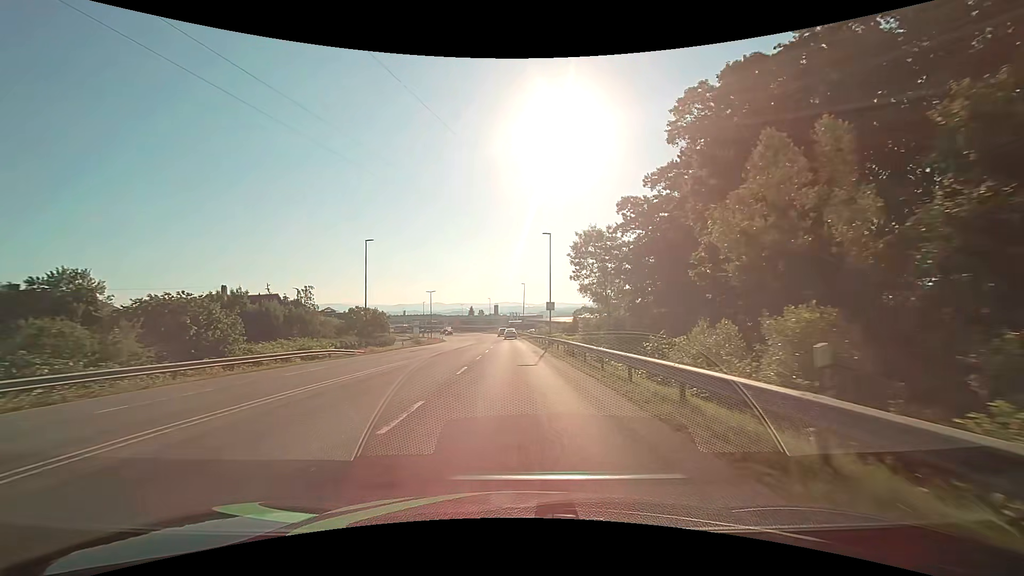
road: secondary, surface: asphalt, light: Day
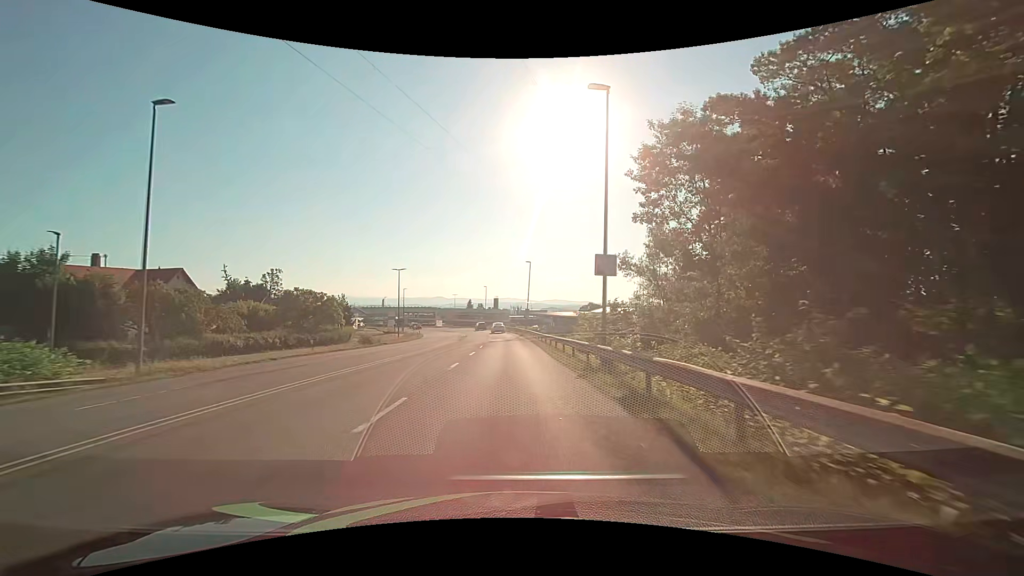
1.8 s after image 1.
(0.0, +26.9) m; 0°
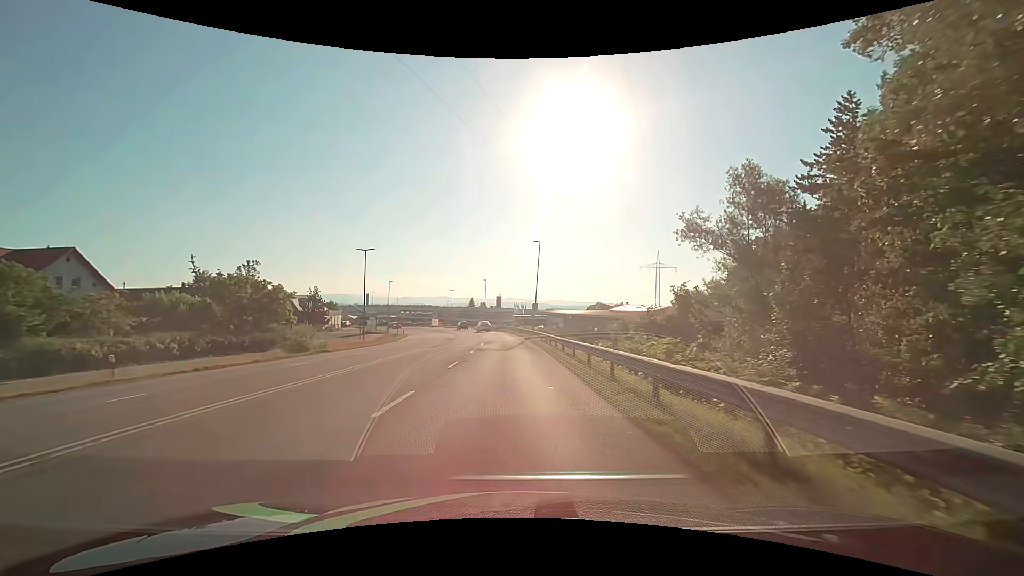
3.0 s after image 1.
(-0.2, +16.8) m; -1°
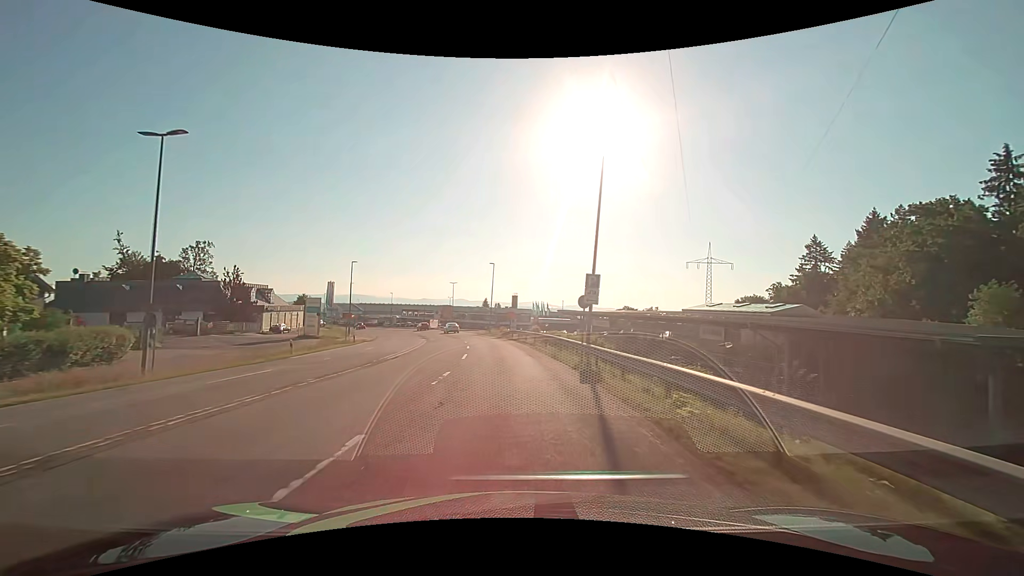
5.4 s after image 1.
(-0.4, +31.7) m; -2°
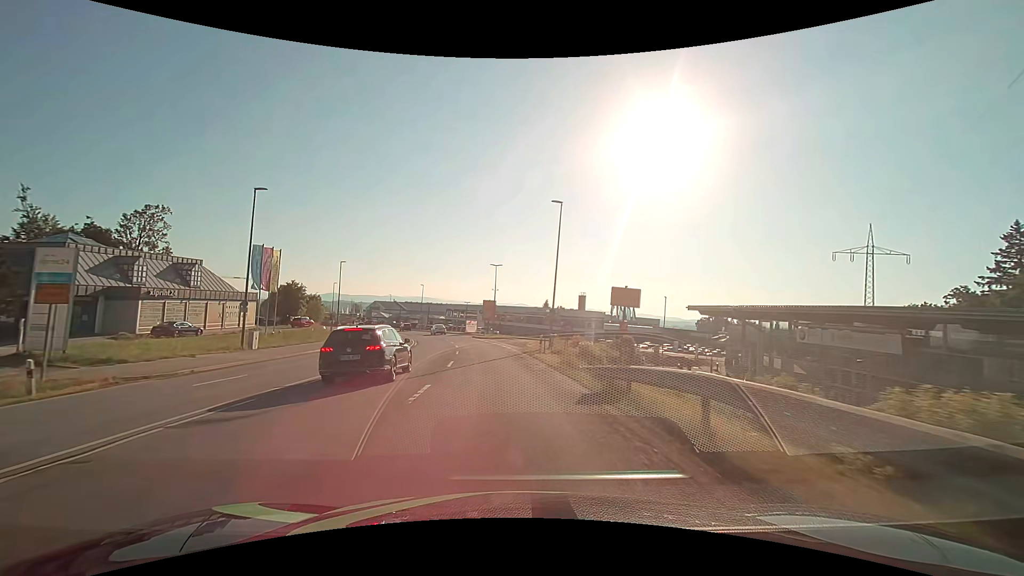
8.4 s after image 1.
(-2.0, +38.5) m; -7°
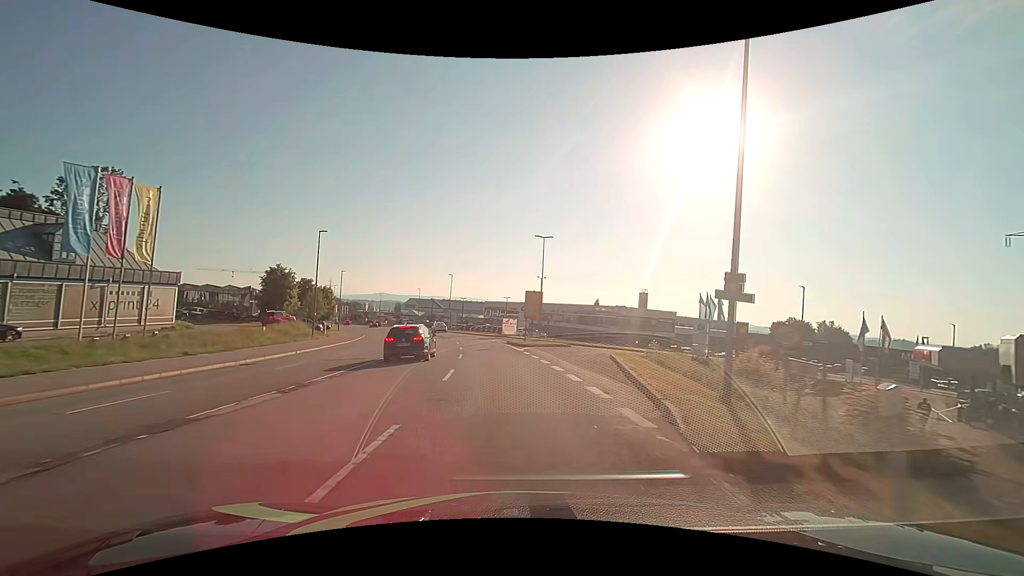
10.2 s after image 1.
(-1.1, +23.0) m; -5°
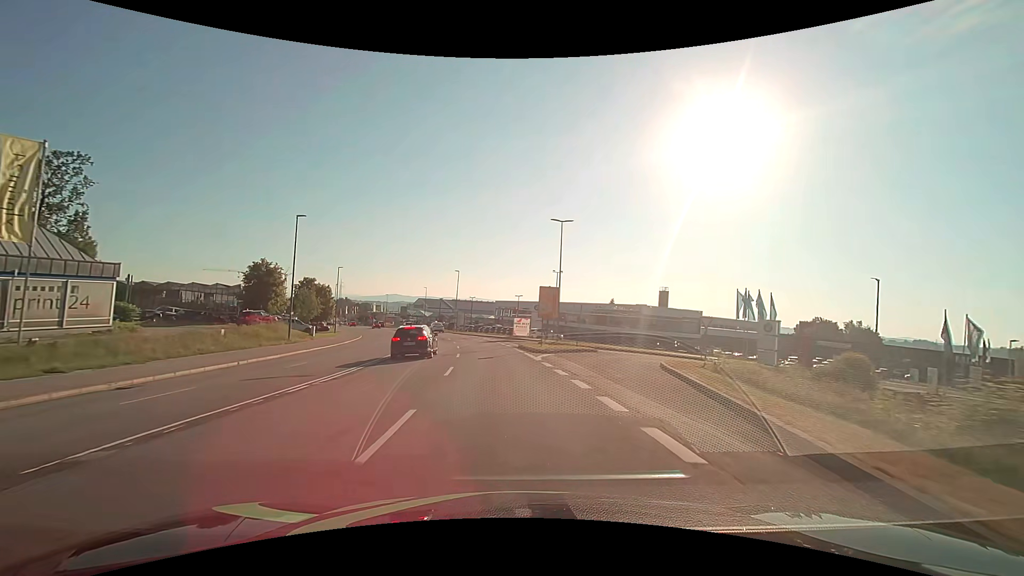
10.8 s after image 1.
(-0.1, +7.7) m; -1°
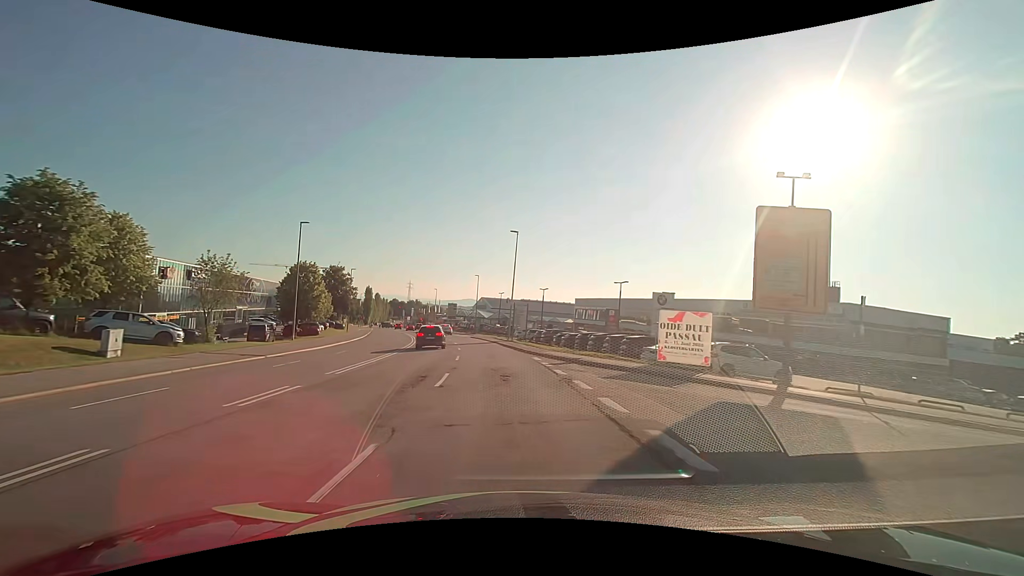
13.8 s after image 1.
(-2.8, +38.1) m; -9°
(0, +10) (-1, +20) (-2, +30) (-3, +40) (-5, +50) (-7, +60) (-9, +69) (-11, +79) (-14, +89) (-16, +98) m
